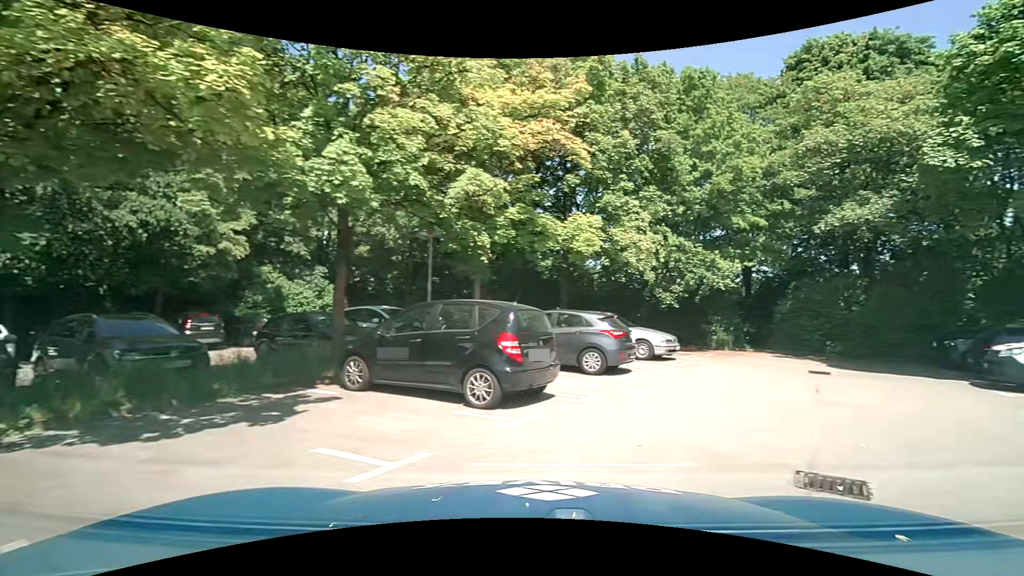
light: Day
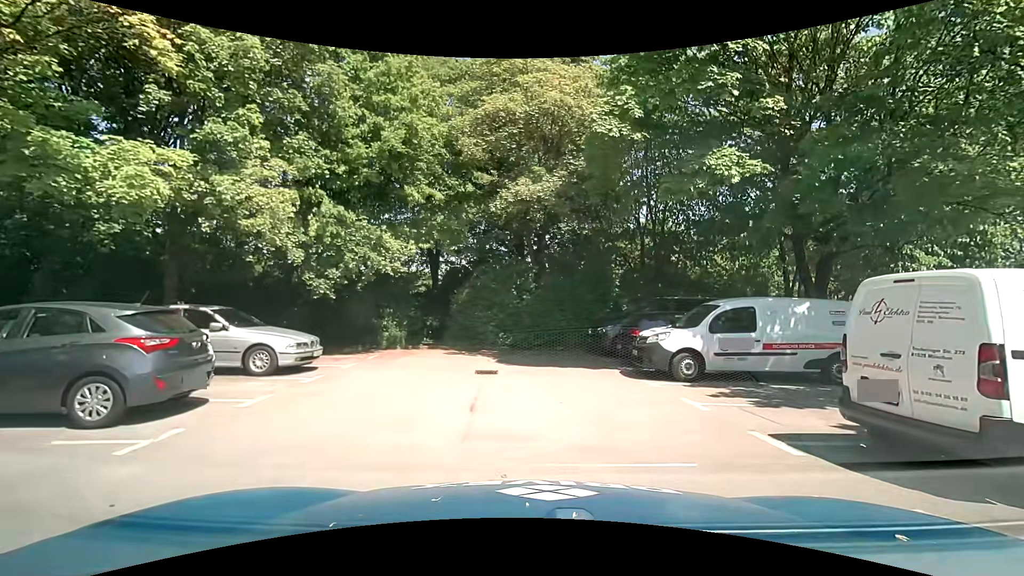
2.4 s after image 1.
(+1.8, +4.5) m; +34°
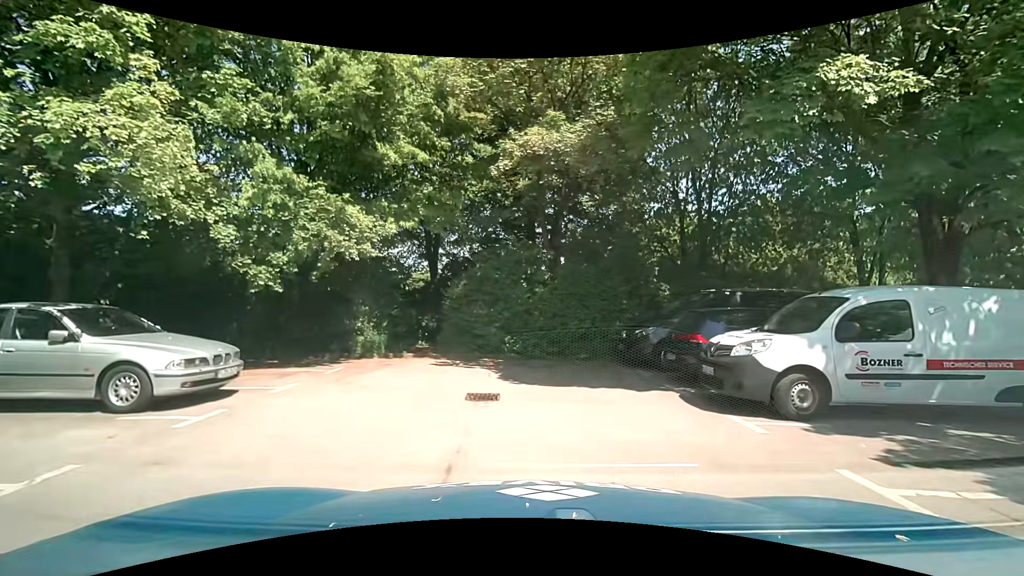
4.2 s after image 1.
(-0.2, +3.7) m; -1°
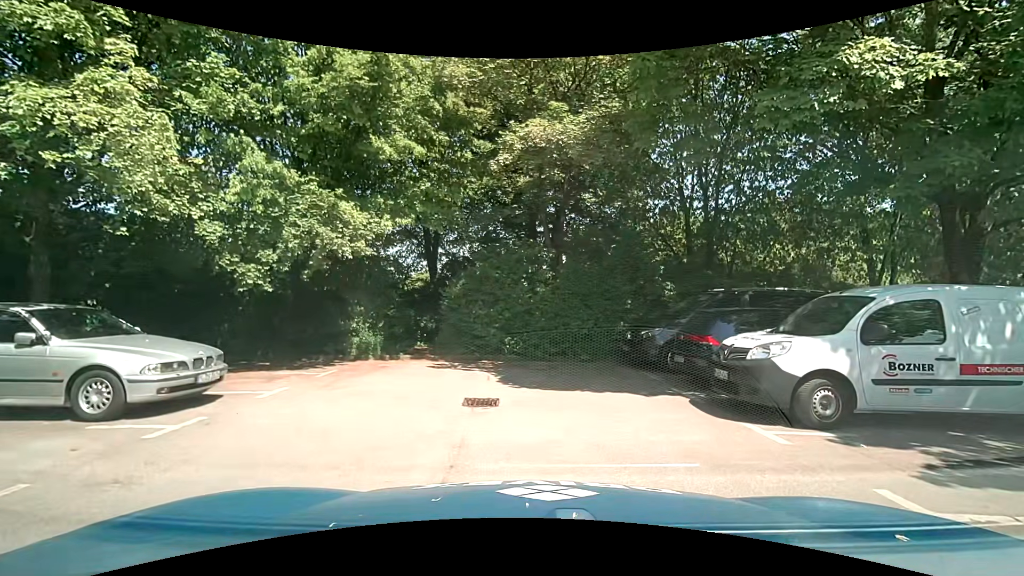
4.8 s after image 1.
(0.0, +0.4) m; 0°
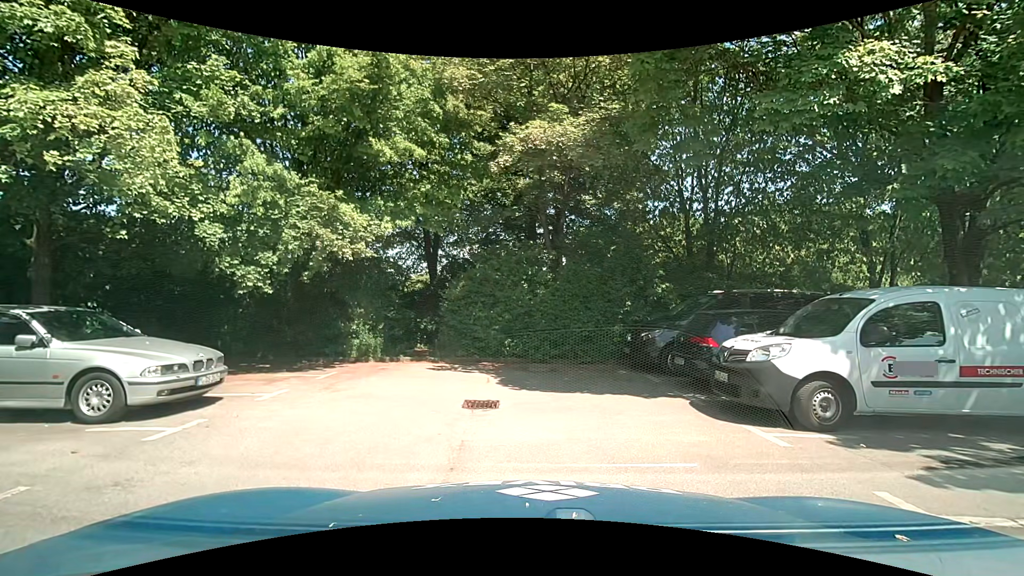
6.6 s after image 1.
(0.0, +0.1) m; 0°
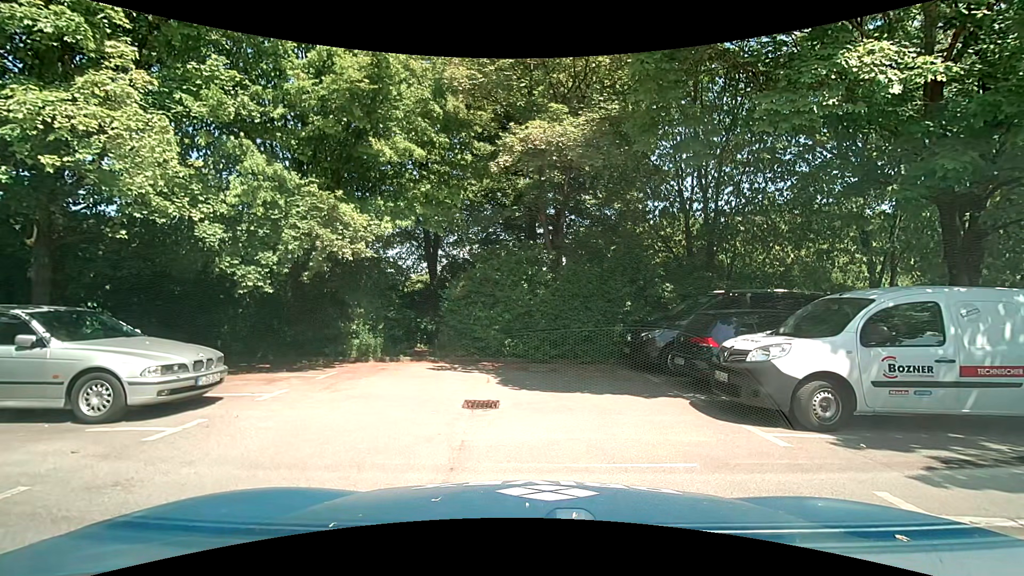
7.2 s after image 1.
(0.0, 0.0) m; 0°
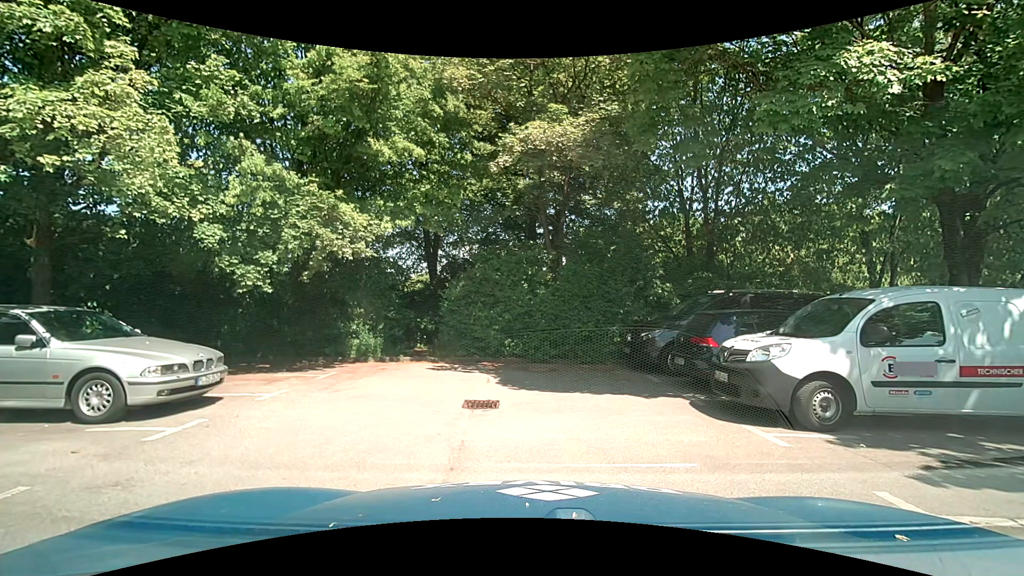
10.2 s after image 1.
(0.0, 0.0) m; 0°
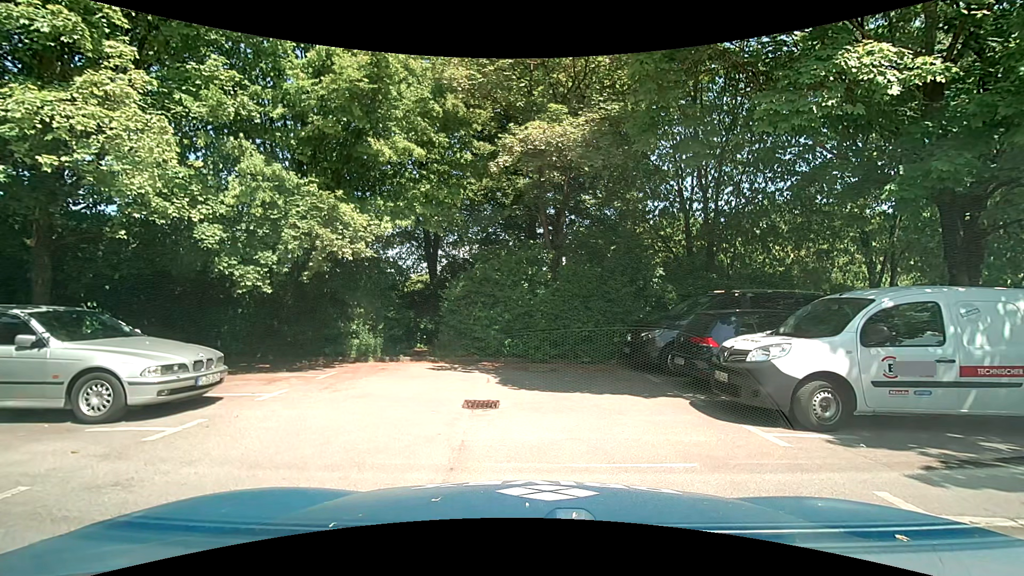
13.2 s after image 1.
(0.0, 0.0) m; 0°
